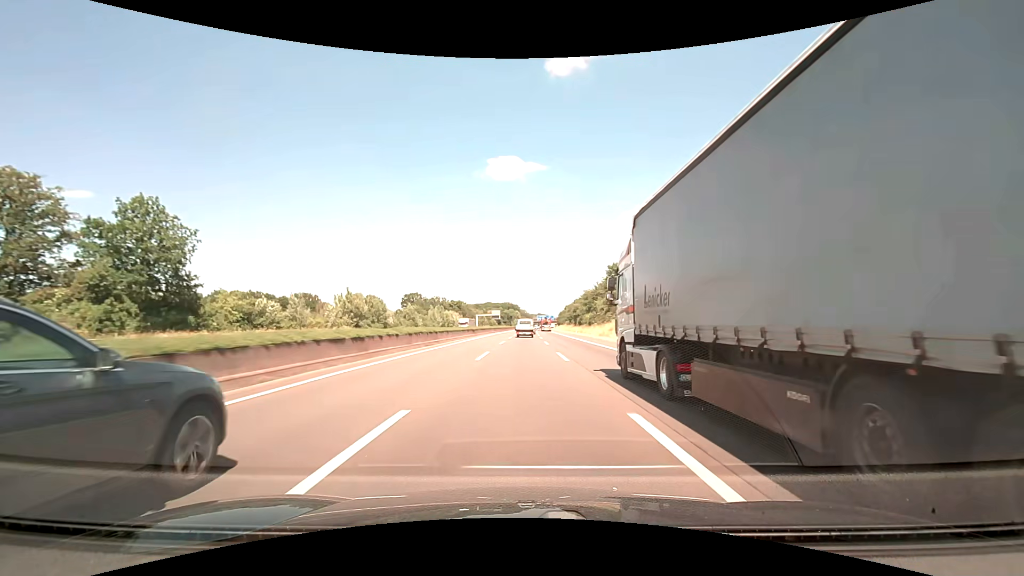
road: motorway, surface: asphalt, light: Day
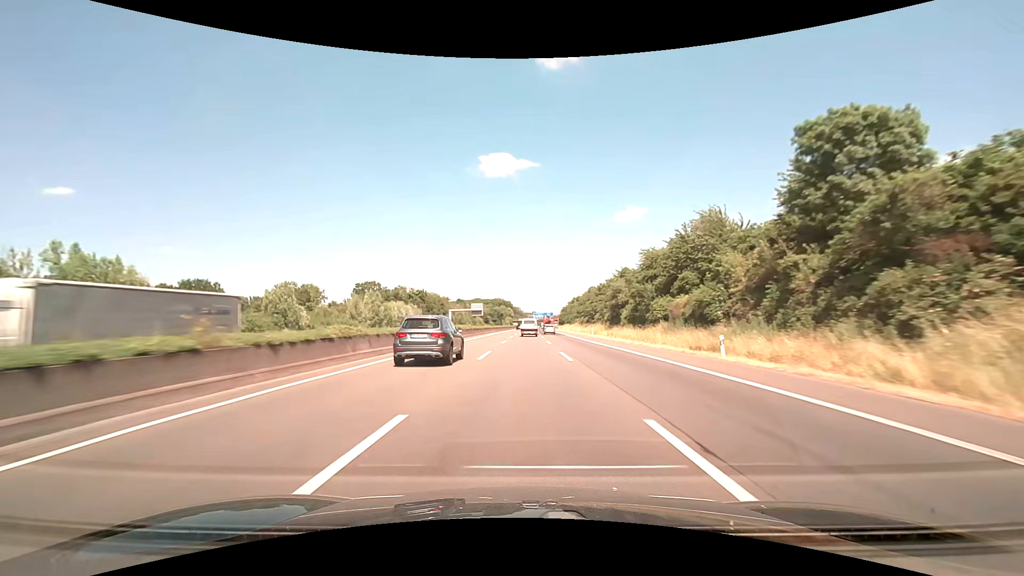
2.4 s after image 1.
(+0.5, +72.0) m; +1°
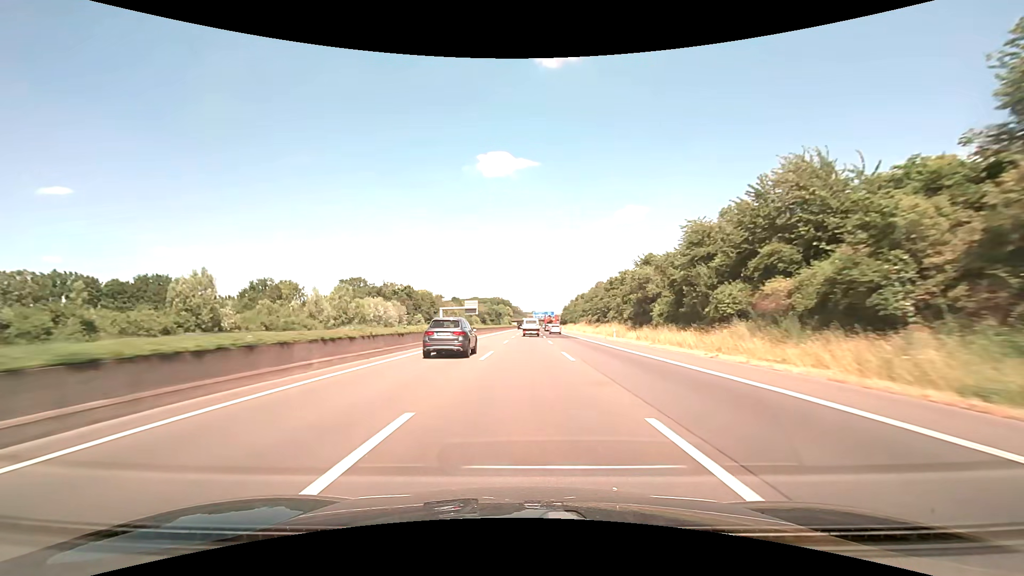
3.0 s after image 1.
(0.0, +17.8) m; 0°
(0, +10) (0, +20) (0, +30) (0, +40) (0, +50) (0, +60) (+1, +70) (+1, +80) (+1, +90) (+2, +100) m
